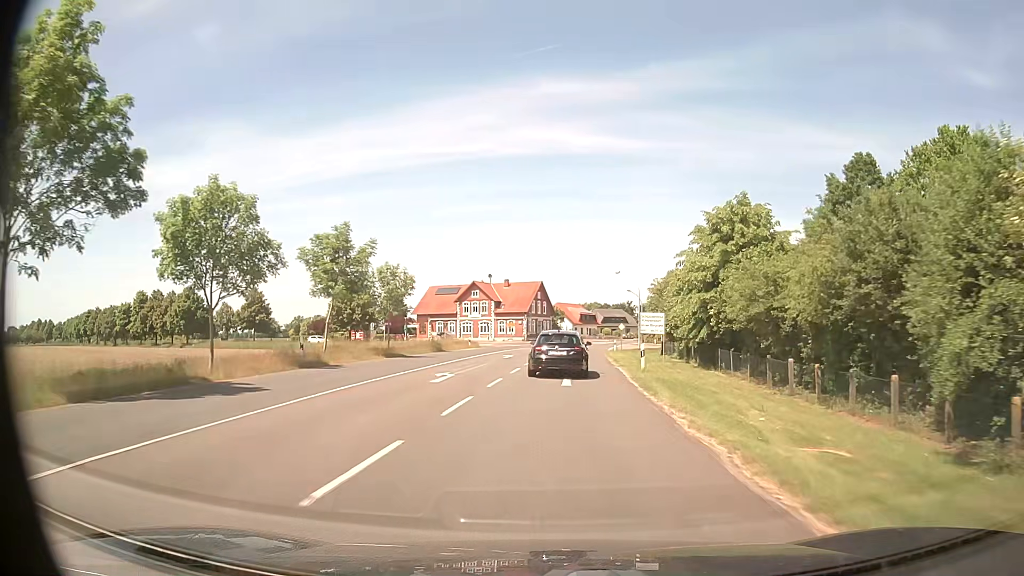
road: secondary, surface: asphalt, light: Day
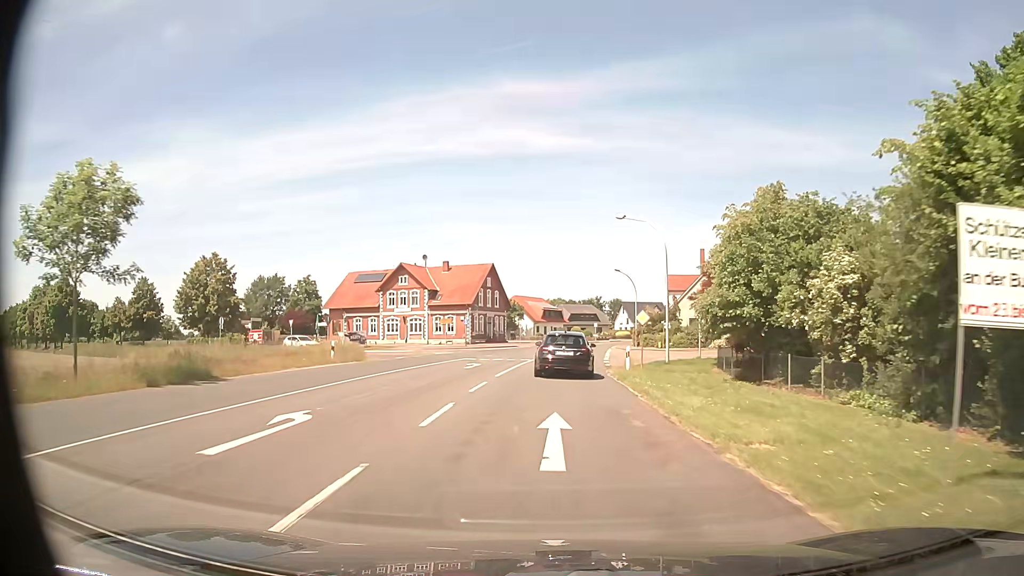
(+1.0, +31.3) m; +4°
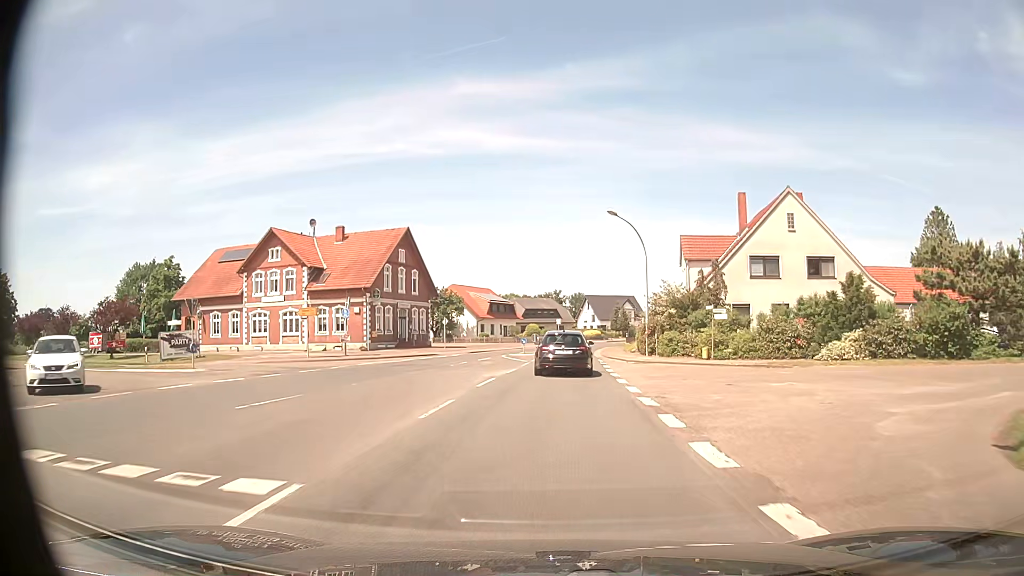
(+0.9, +31.2) m; +4°
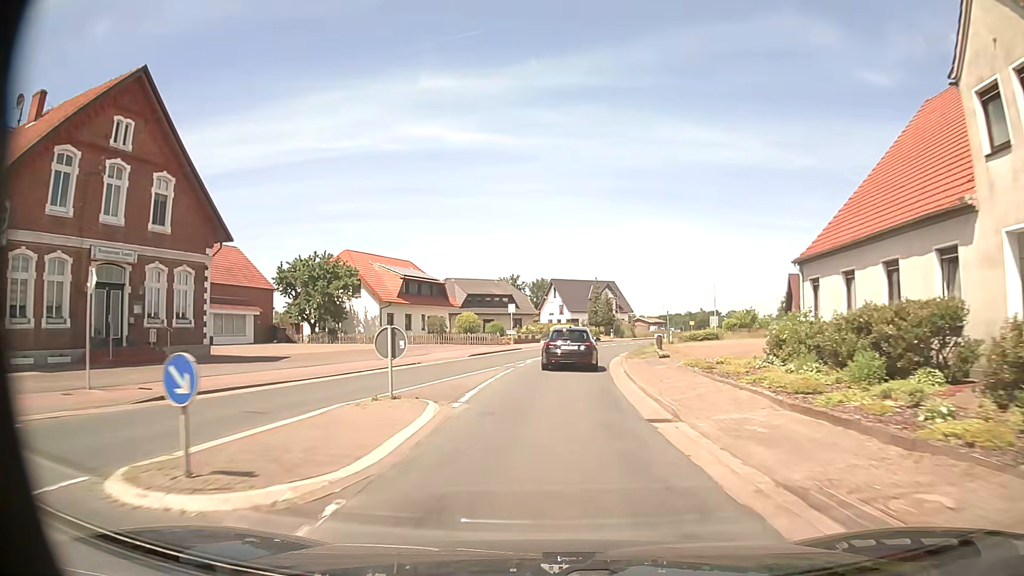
(+1.0, +38.9) m; +3°
